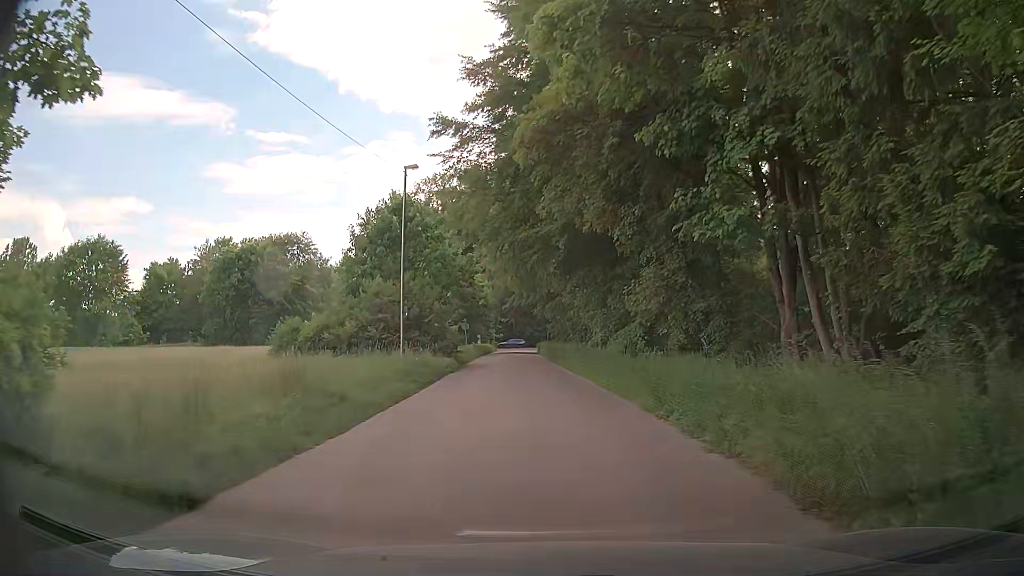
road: residential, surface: asphalt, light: Day
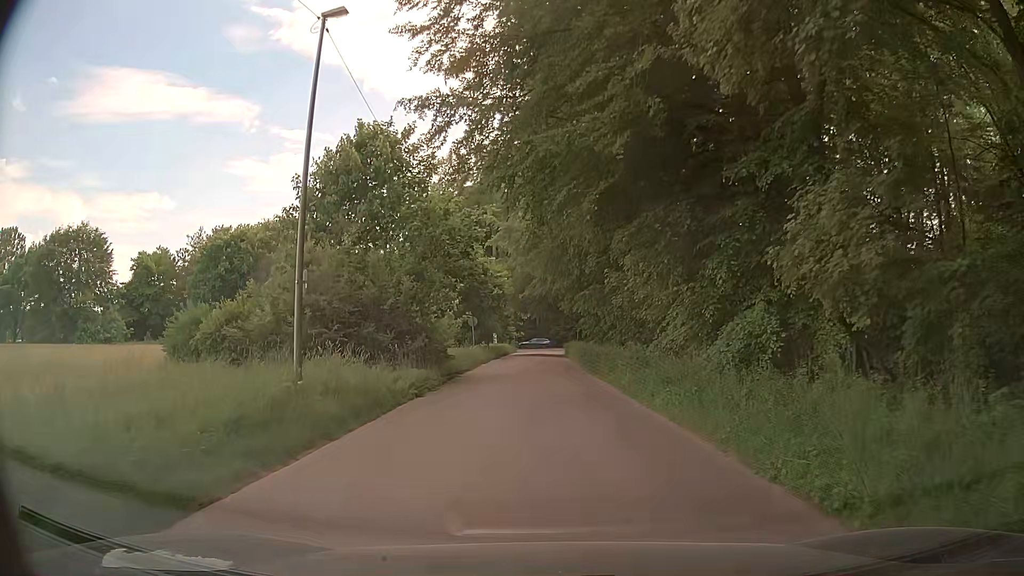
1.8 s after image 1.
(-0.2, +12.4) m; -1°
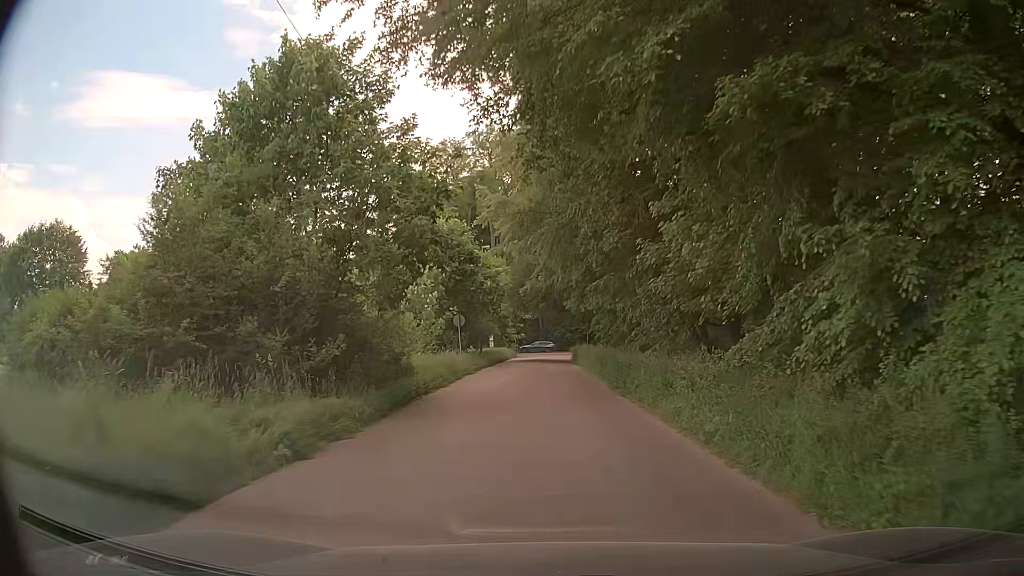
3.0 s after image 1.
(-0.1, +8.4) m; -1°
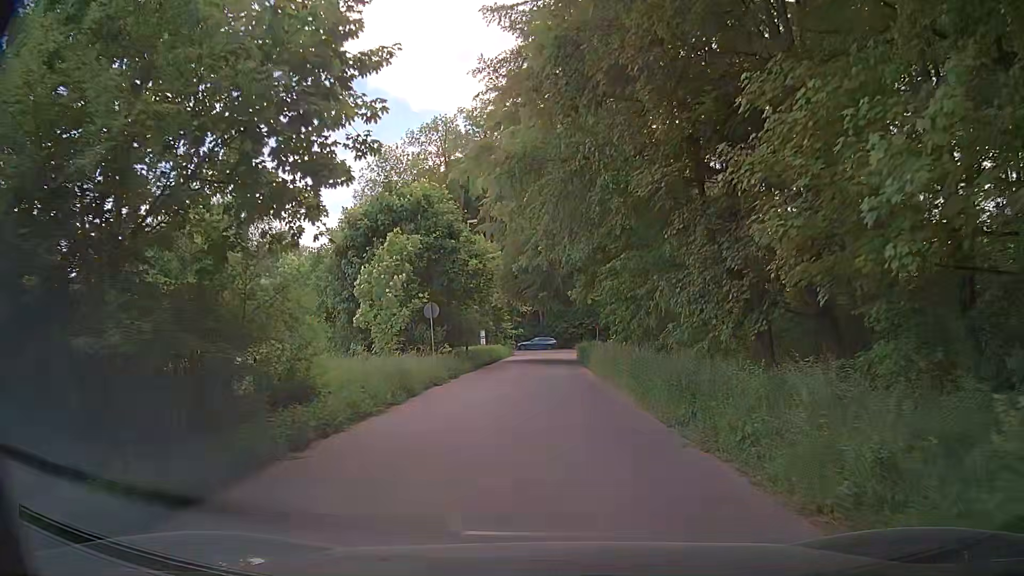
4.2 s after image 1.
(0.0, +8.5) m; +1°
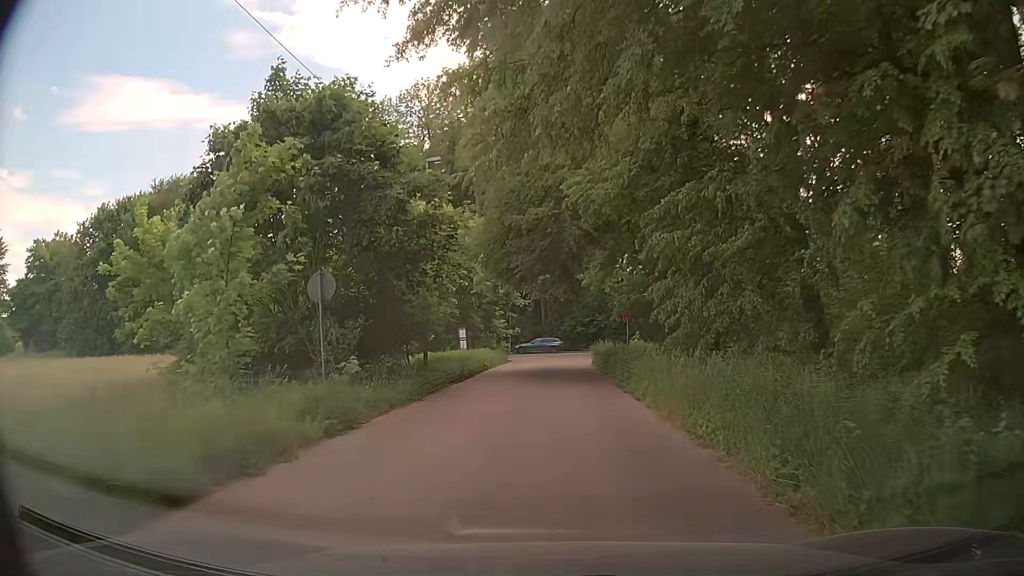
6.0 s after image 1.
(-0.1, +13.2) m; -1°
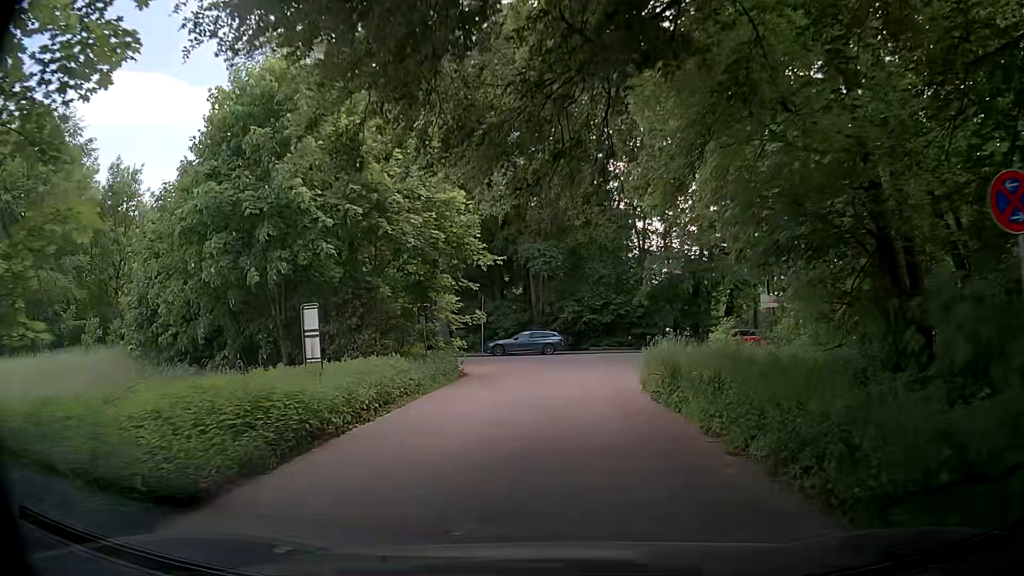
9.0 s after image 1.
(-0.2, +22.2) m; -1°
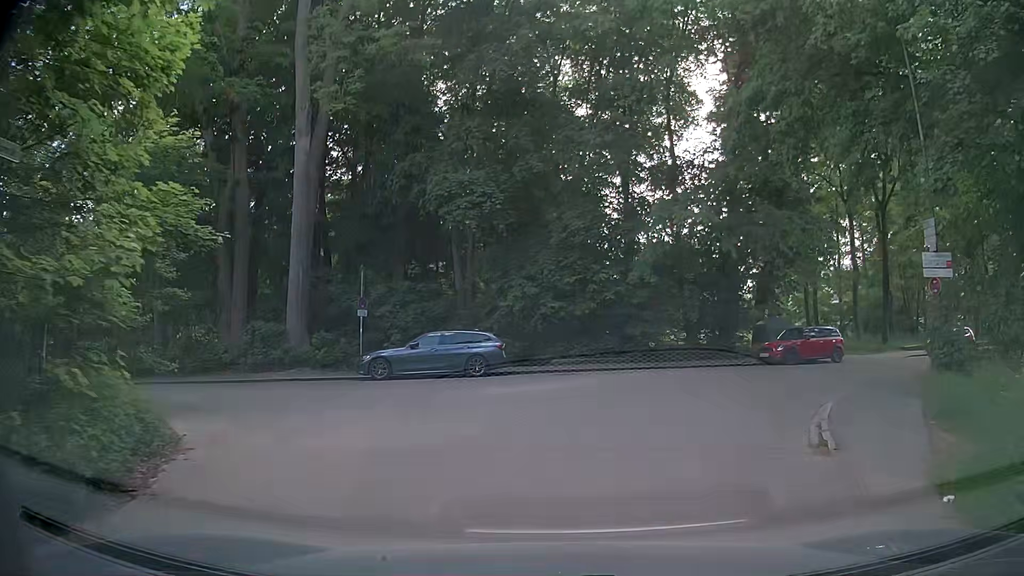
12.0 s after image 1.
(+0.5, +18.7) m; +4°
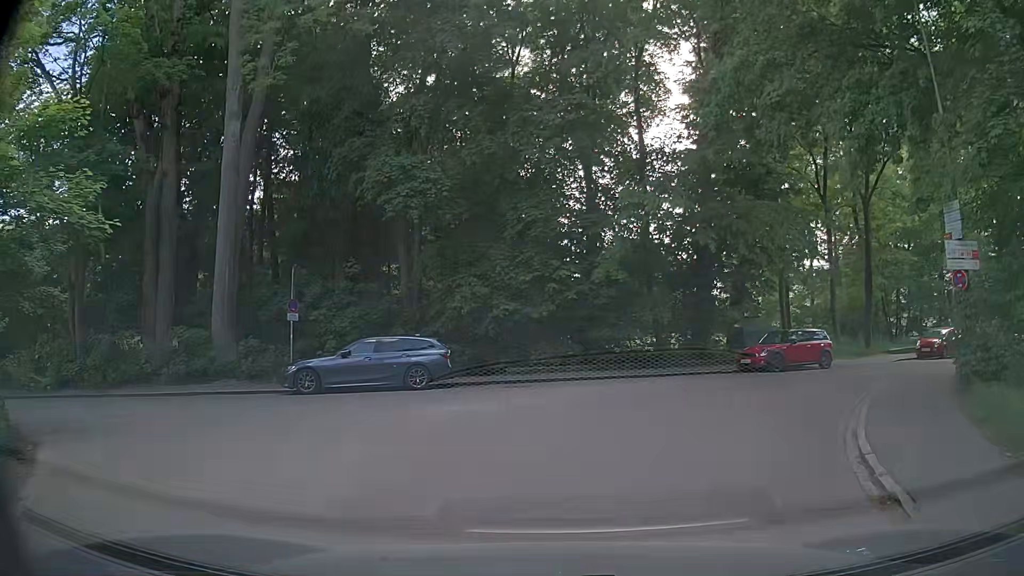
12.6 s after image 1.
(+0.1, +2.8) m; +2°
